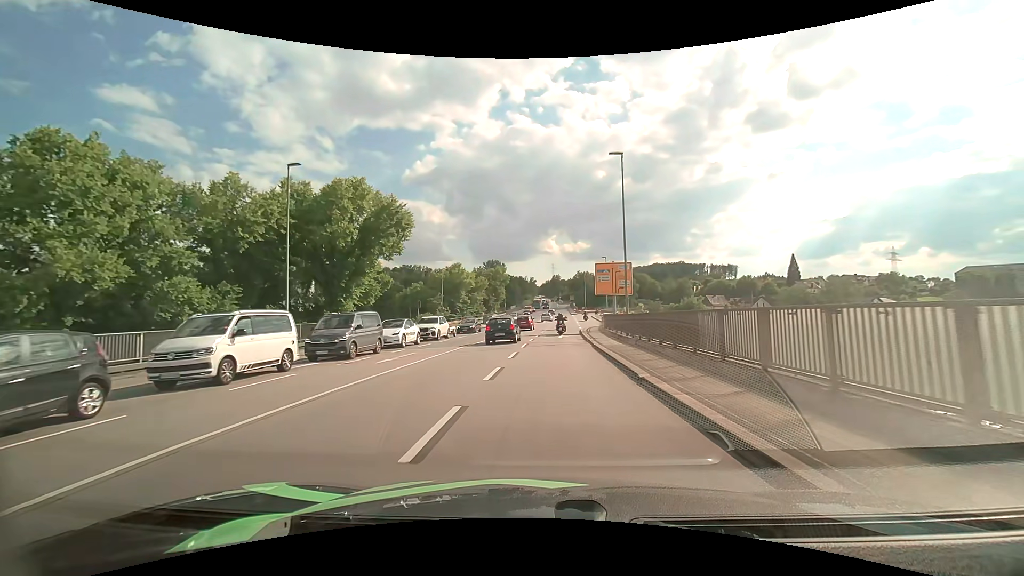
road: primary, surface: asphalt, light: Day
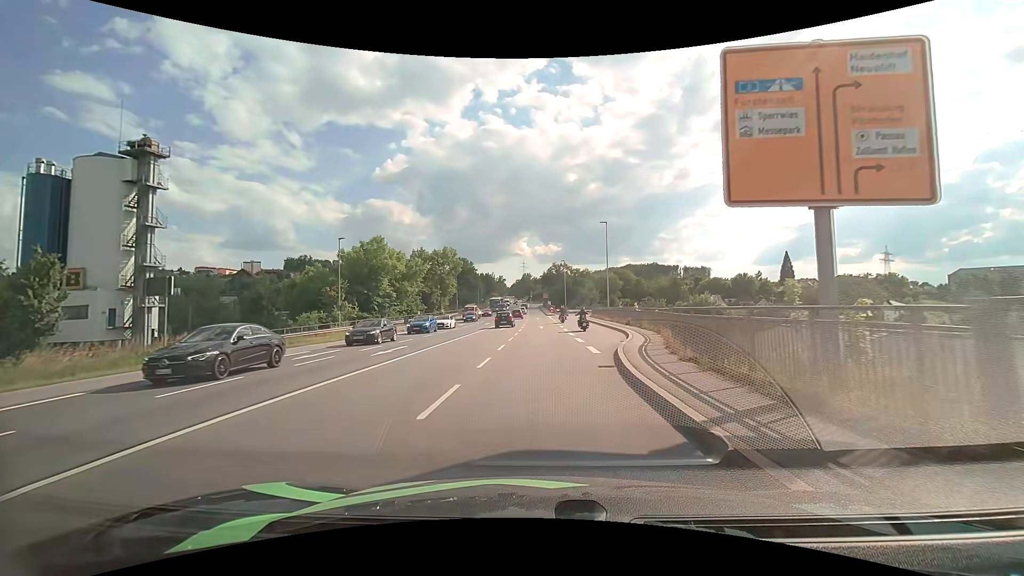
(+1.2, +34.4) m; +4°
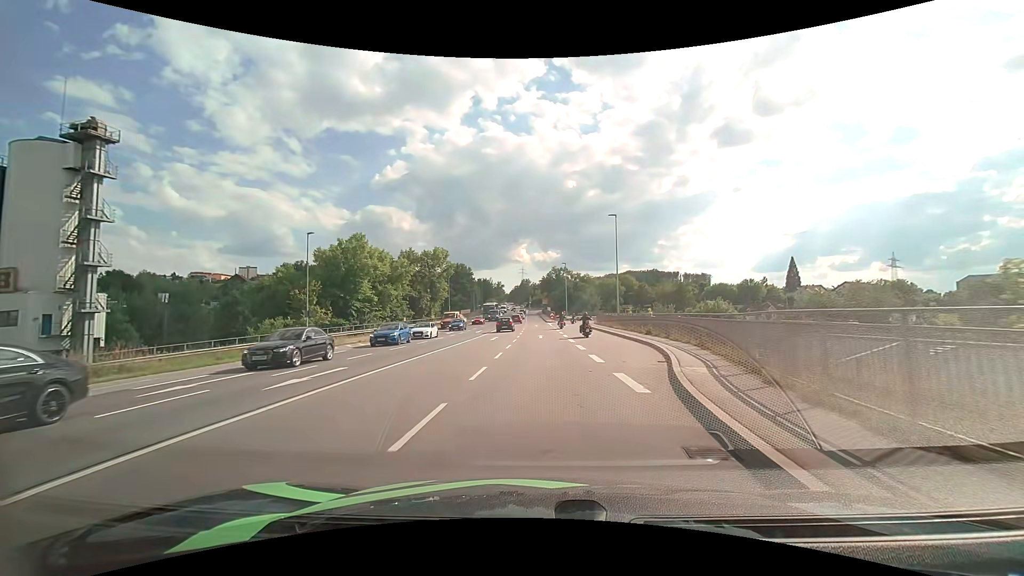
(0.0, +7.3) m; 0°
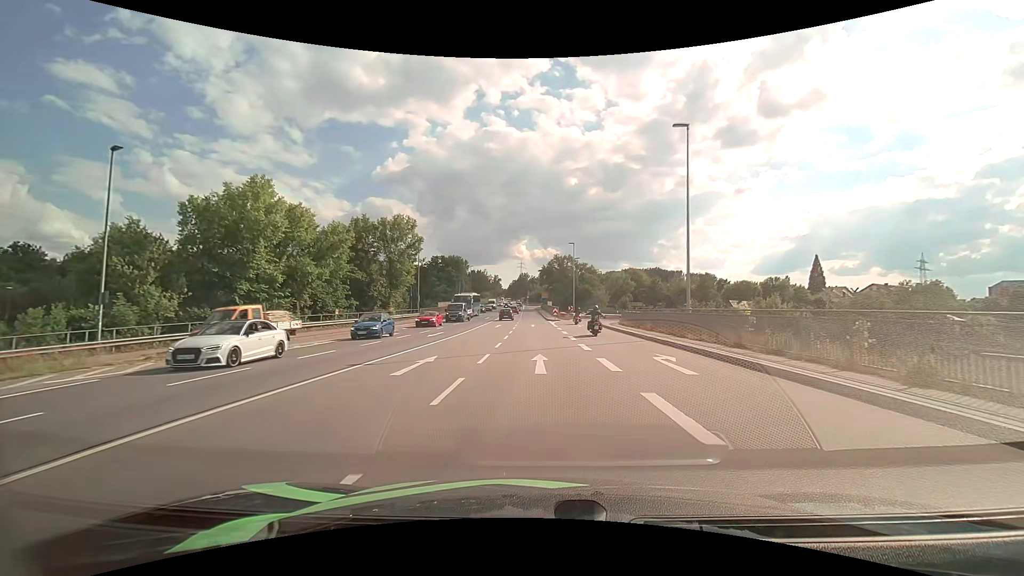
(+0.1, +21.9) m; 0°
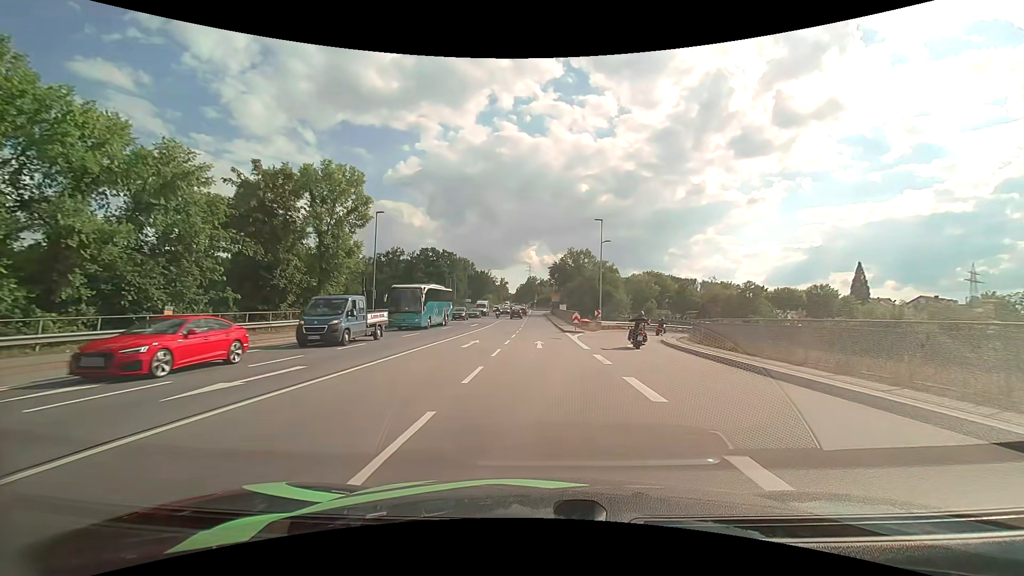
(-0.1, +21.4) m; -1°
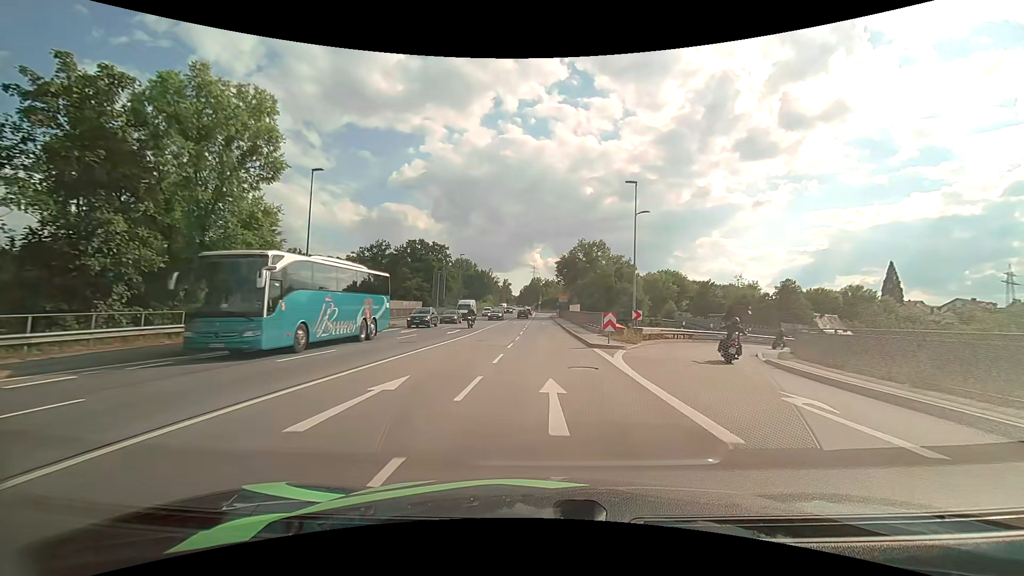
(-0.1, +14.4) m; 0°
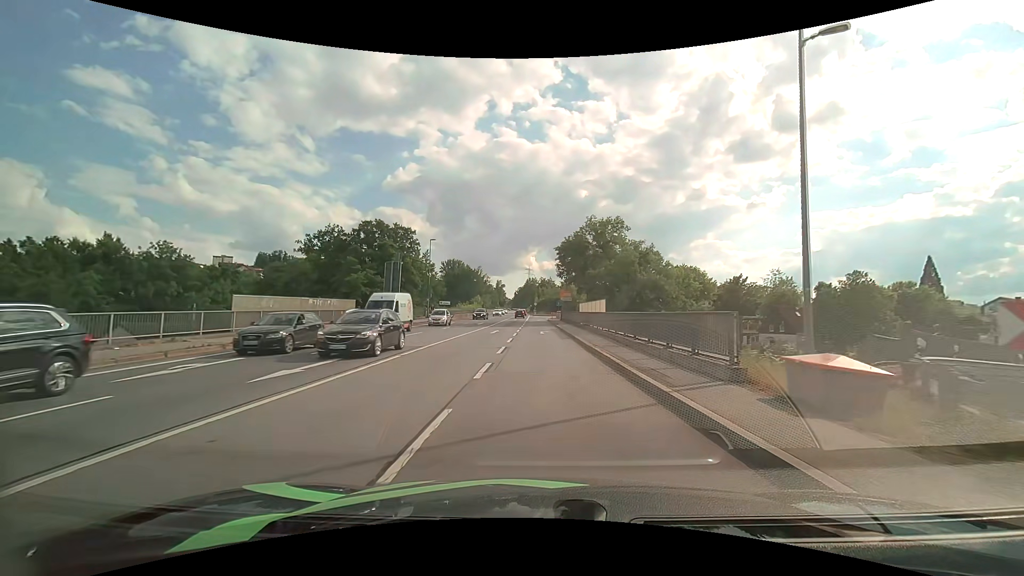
(+0.1, +21.5) m; 0°
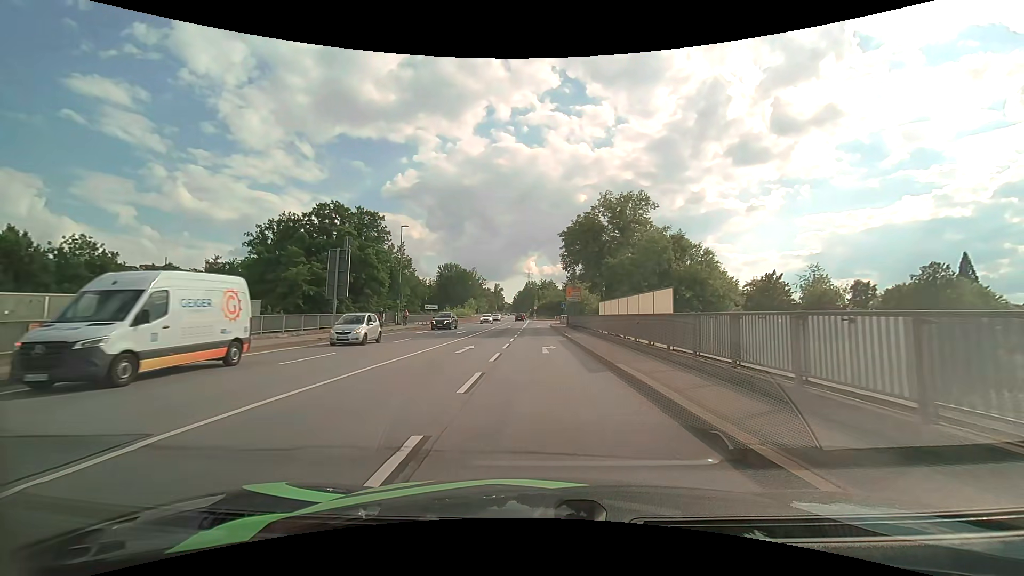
(0.0, +14.0) m; 0°
(0, +10) (0, +20) (0, +30) (0, +40) (0, +50) (0, +60) (0, +70) (+1, +80) (+3, +90) (+10, +97) m
